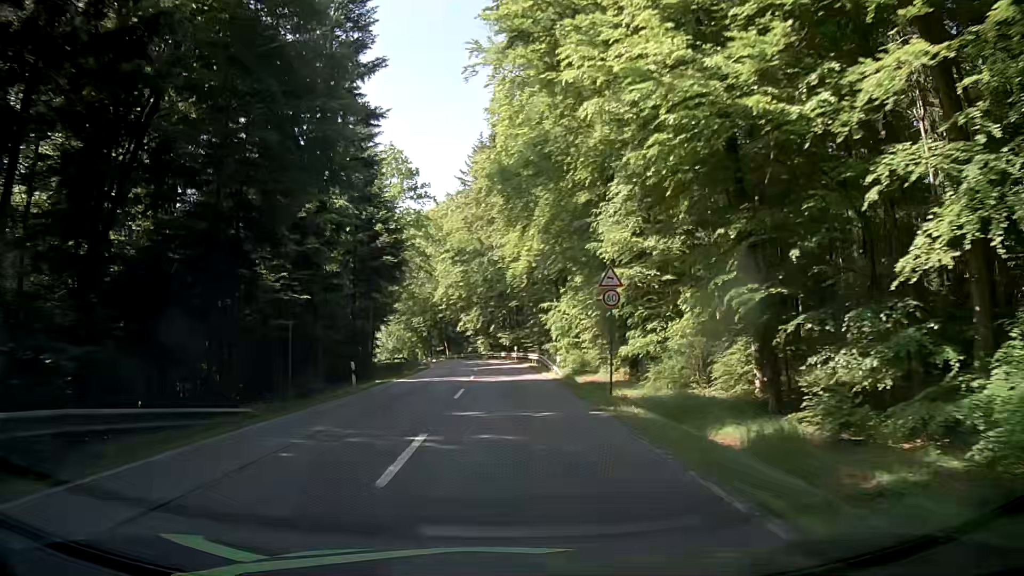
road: secondary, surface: asphalt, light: Day
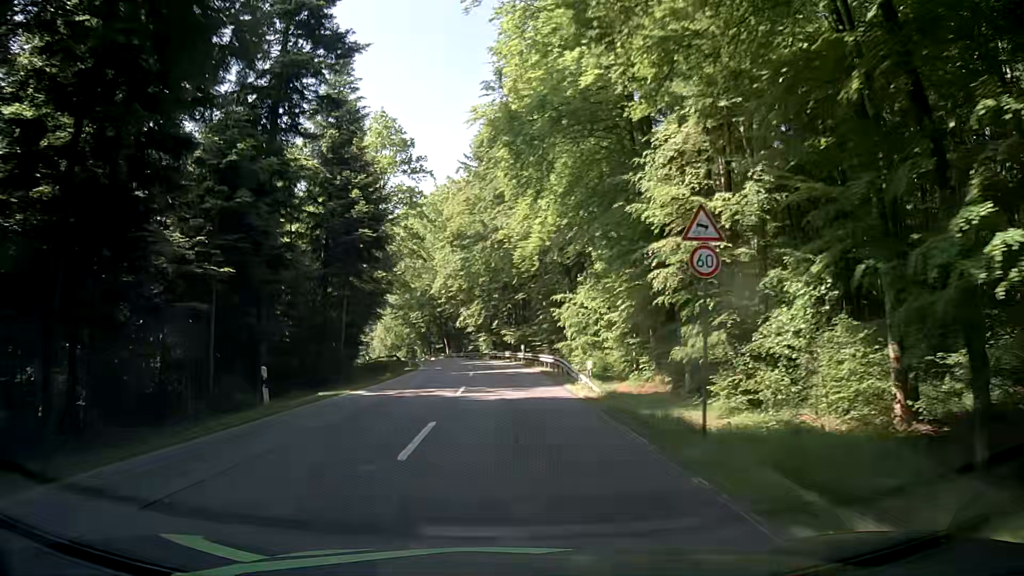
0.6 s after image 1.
(-0.1, +9.8) m; -1°
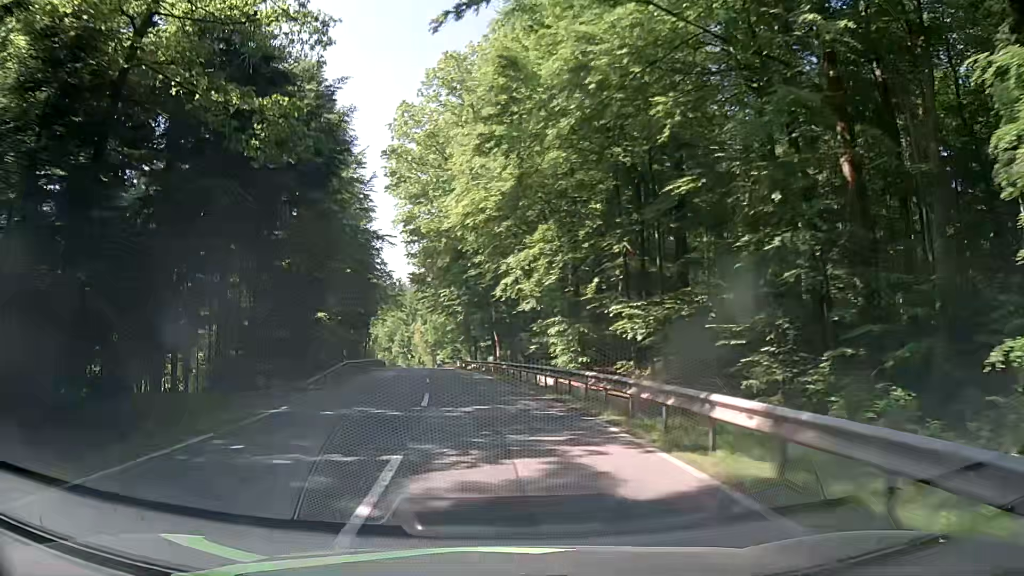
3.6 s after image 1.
(-1.0, +47.7) m; -6°
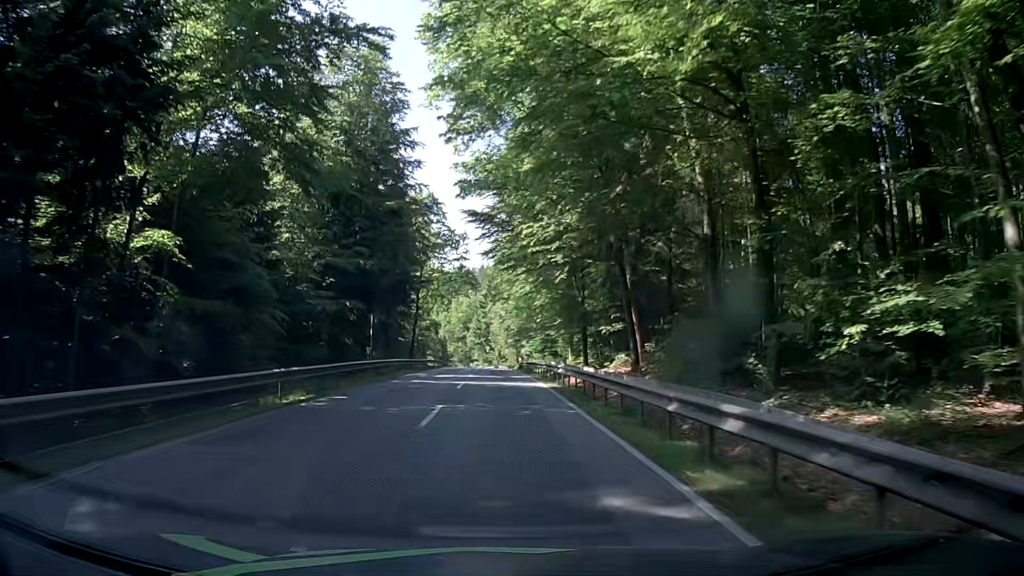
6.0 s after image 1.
(-2.4, +38.2) m; -7°
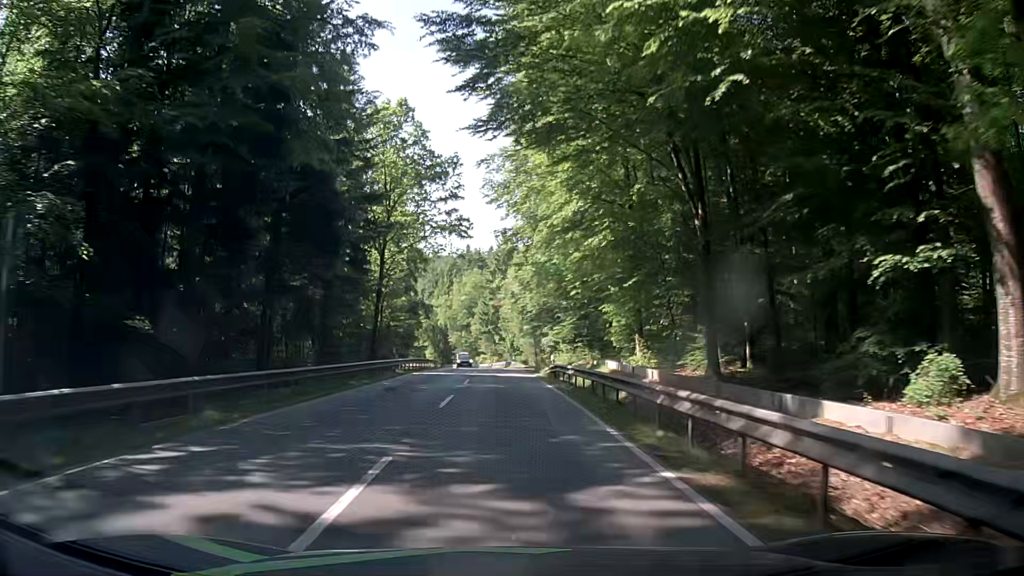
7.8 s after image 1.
(-0.1, +29.1) m; -1°
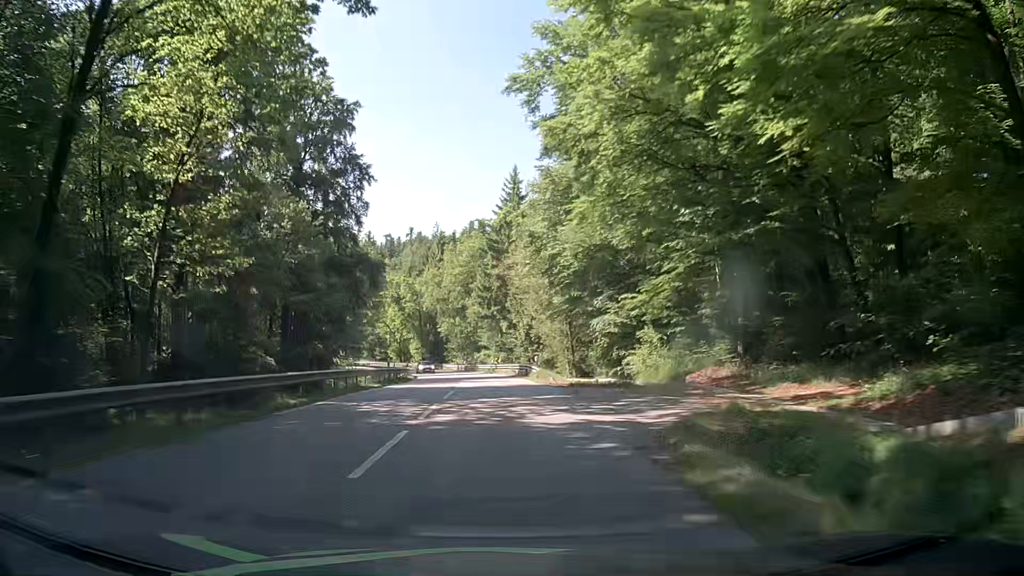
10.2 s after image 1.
(+0.1, +38.4) m; 0°
(0, +10) (0, +20) (-1, +30) (-1, +40) (-2, +50) (-3, +60) (-5, +70) (-7, +79) (-10, +89) (-13, +98) m
